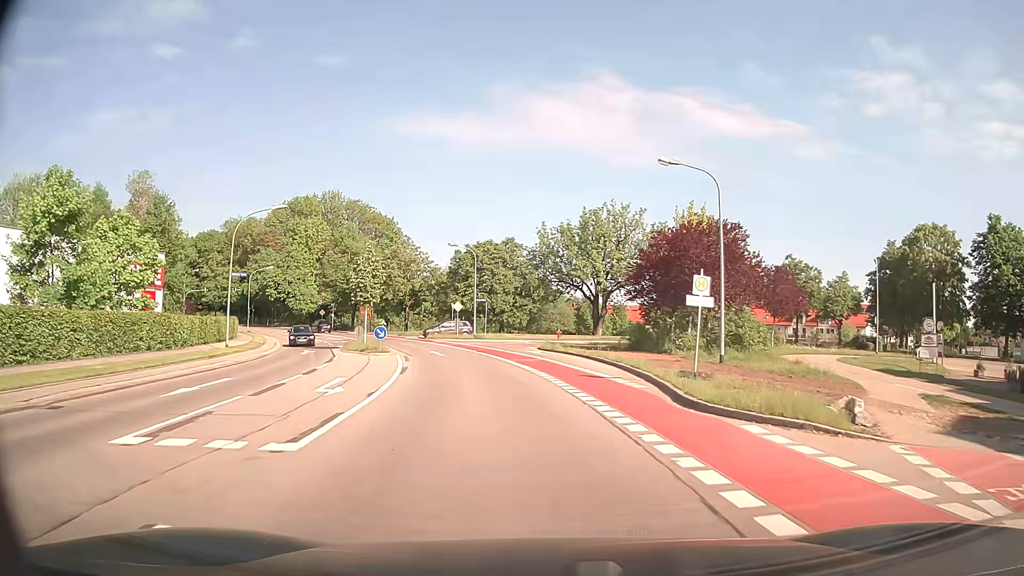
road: secondary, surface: asphalt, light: Day
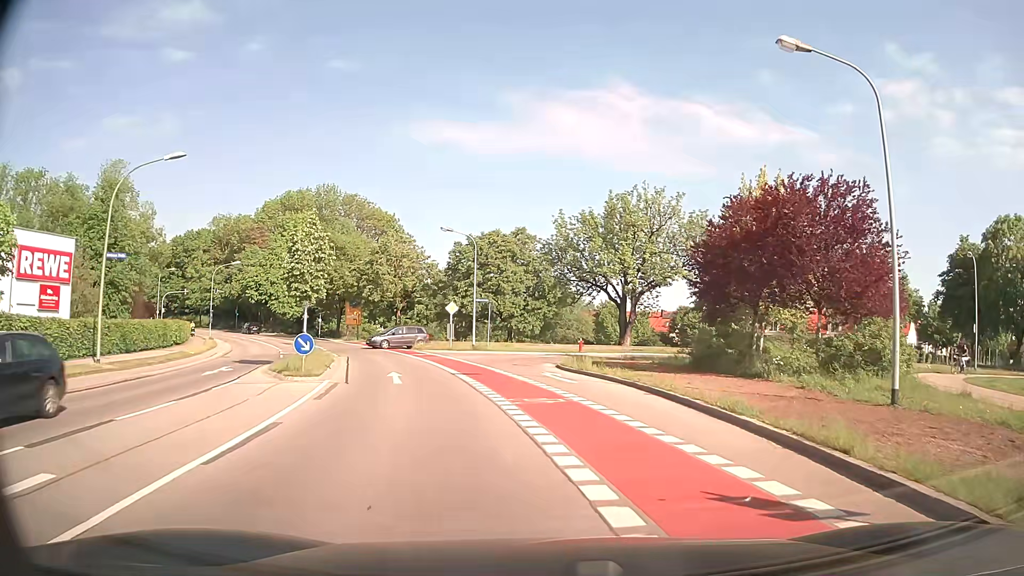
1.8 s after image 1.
(-0.4, +12.1) m; -1°
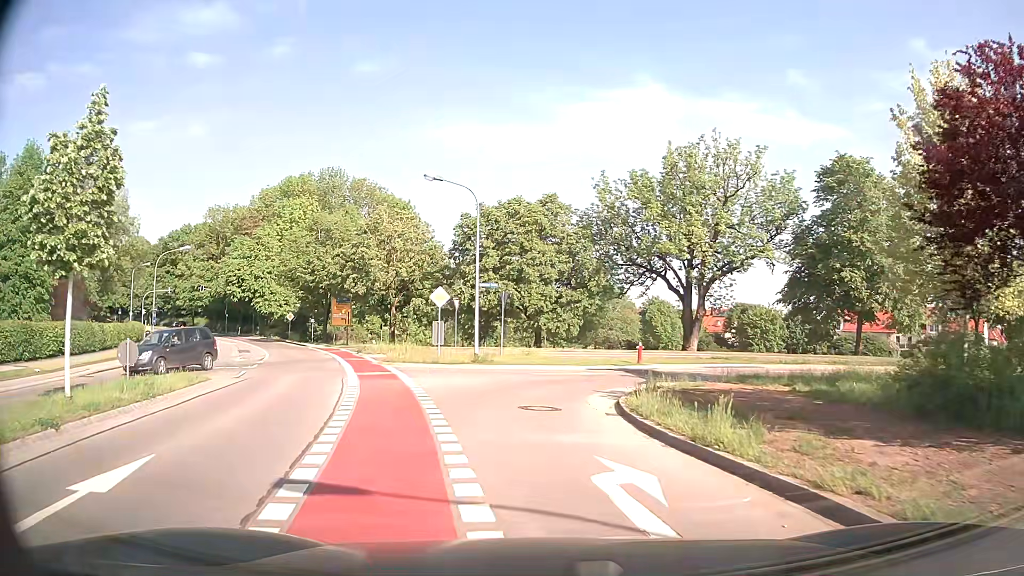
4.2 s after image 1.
(0.0, +15.3) m; -2°
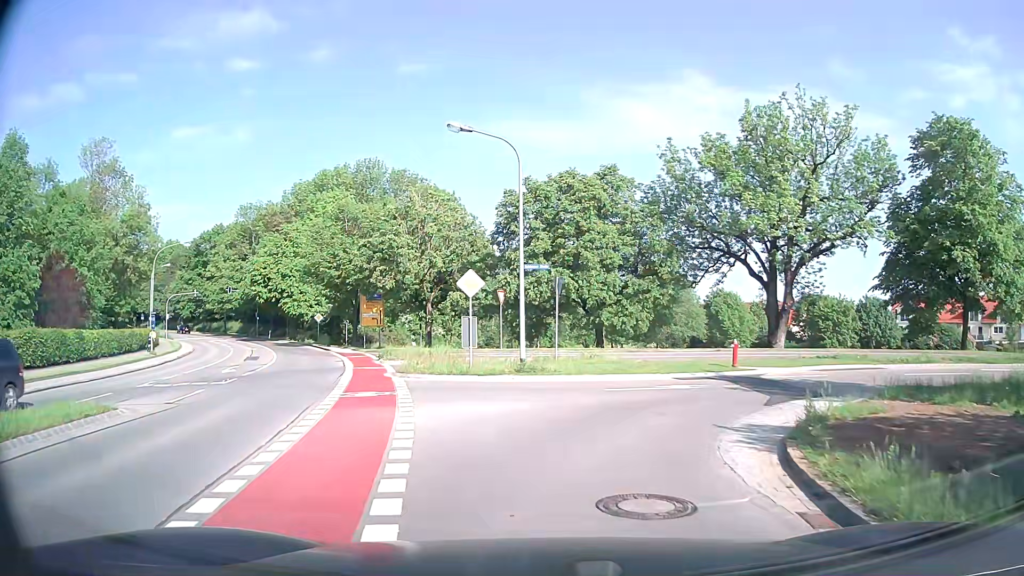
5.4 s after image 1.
(-0.3, +7.1) m; -5°
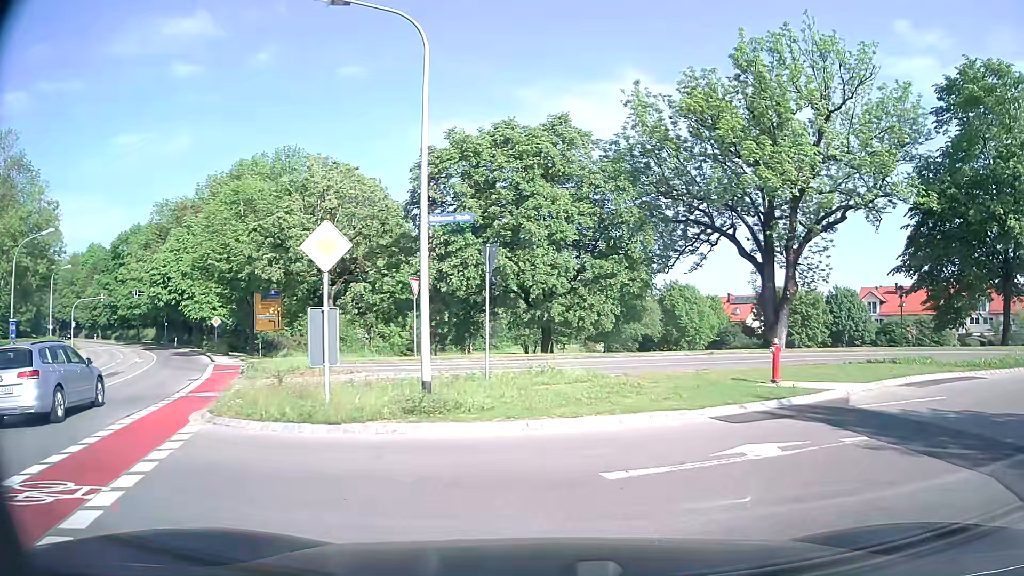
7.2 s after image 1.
(+0.1, +9.1) m; +5°
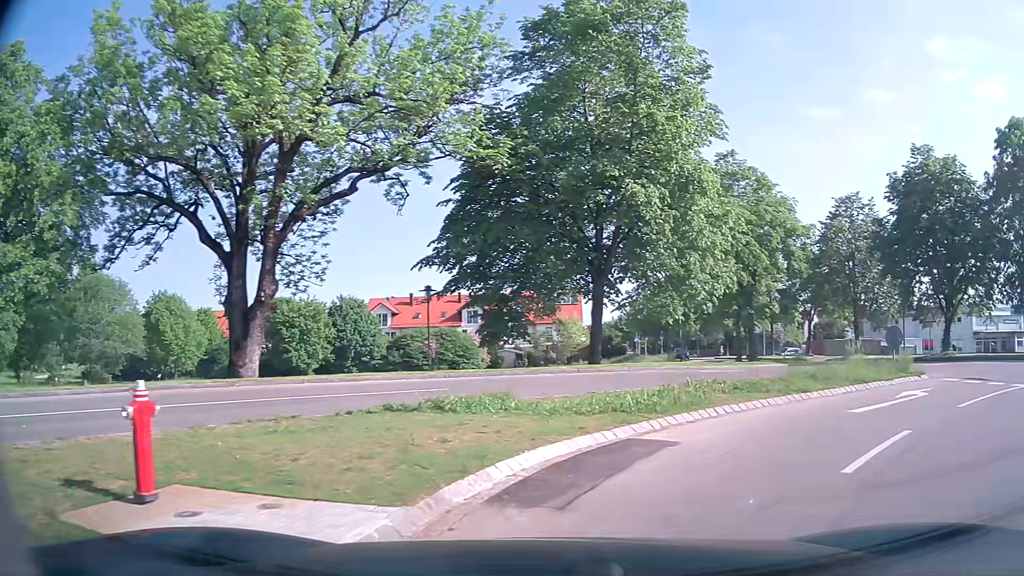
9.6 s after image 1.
(+3.0, +9.0) m; +42°
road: tertiary
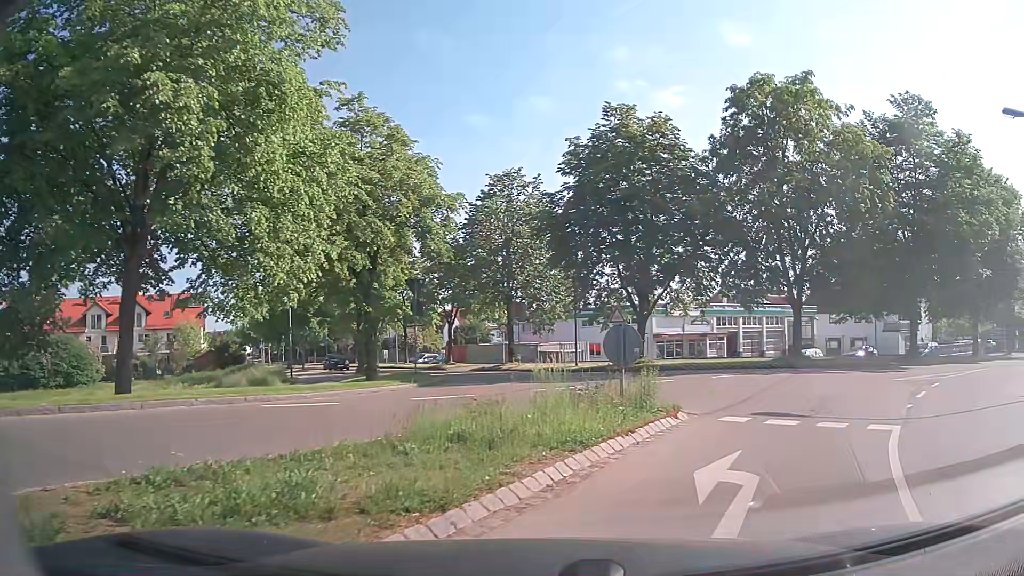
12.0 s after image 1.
(+2.3, +8.3) m; +30°
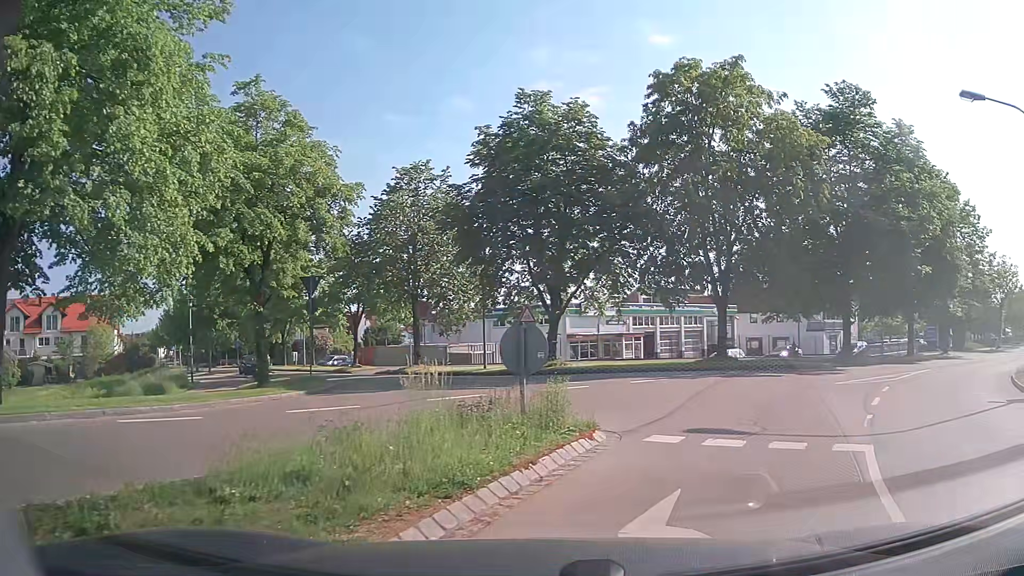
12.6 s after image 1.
(+0.1, +1.9) m; +8°
